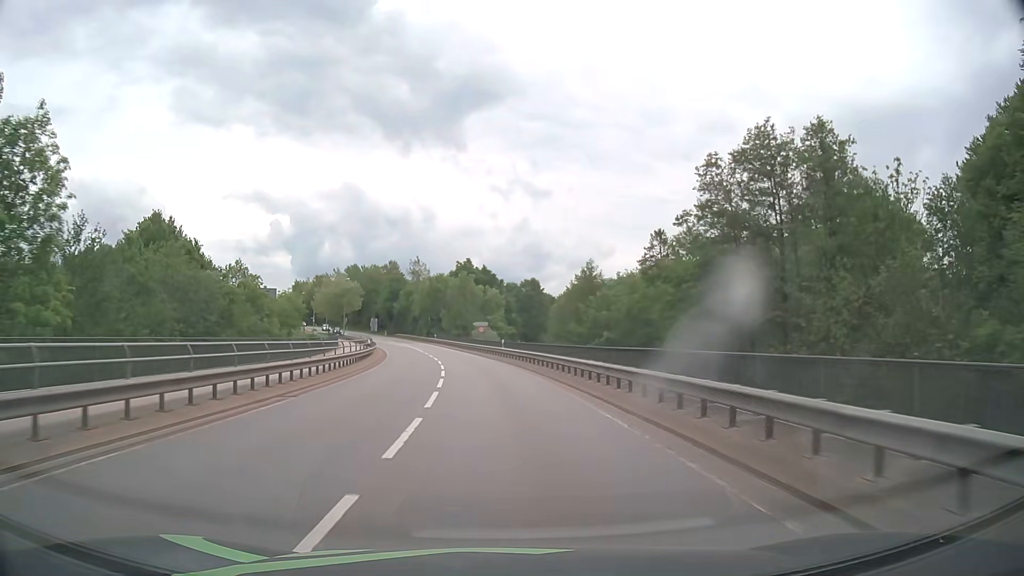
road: secondary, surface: asphalt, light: Day
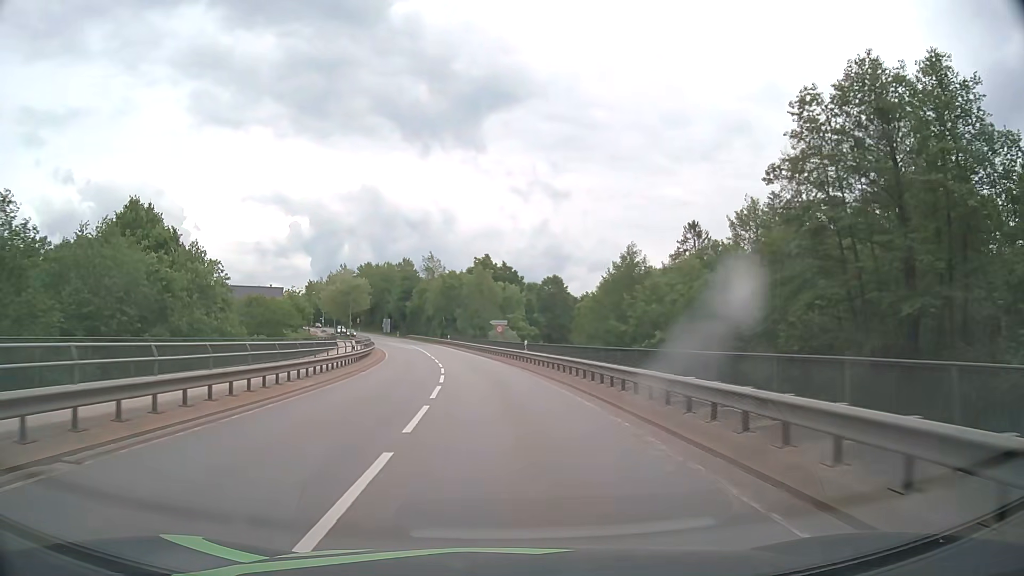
(-0.1, +9.8) m; -2°
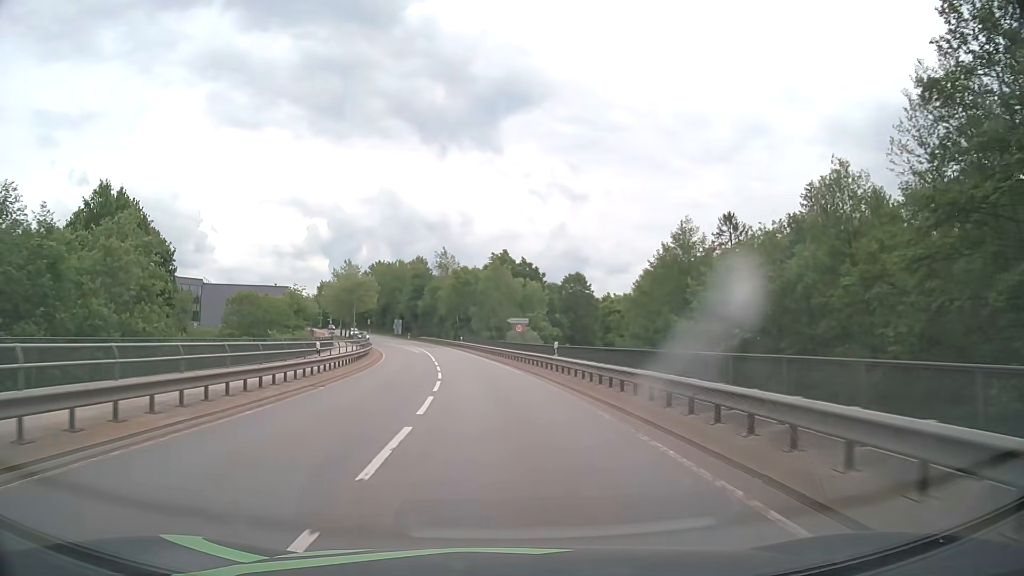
(-0.2, +9.5) m; -2°
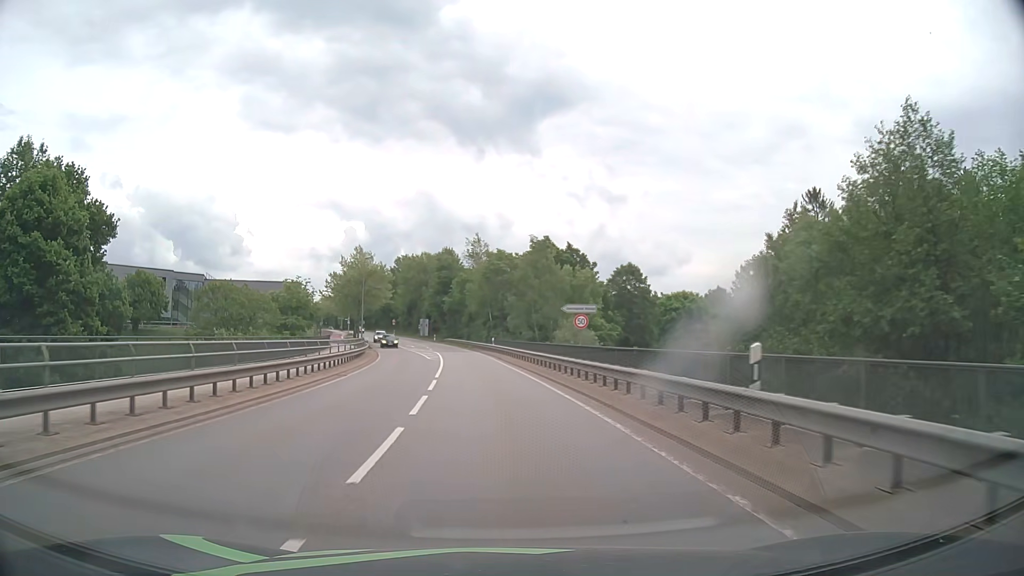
(-0.5, +18.2) m; -4°
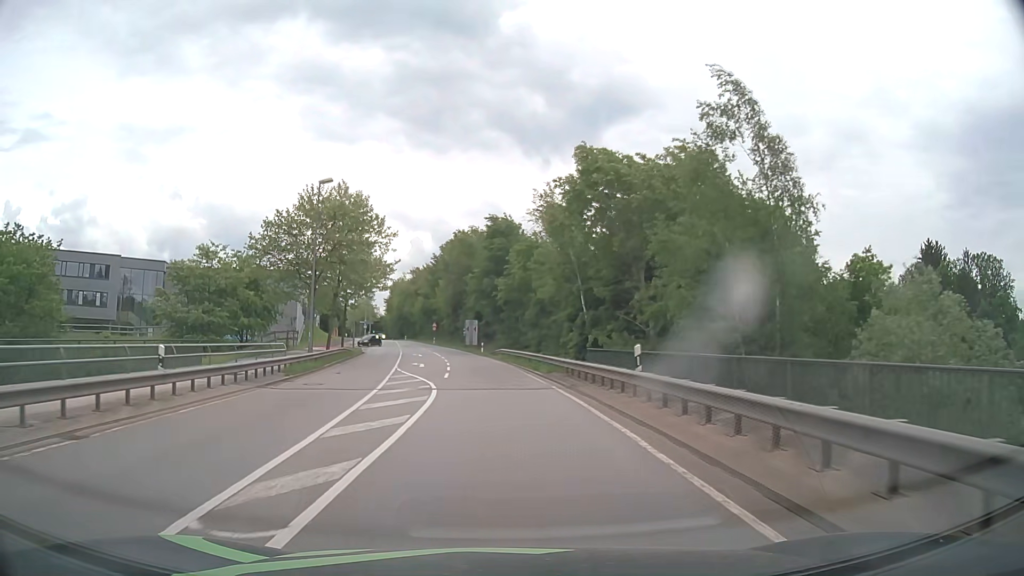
(-2.2, +41.1) m; -6°
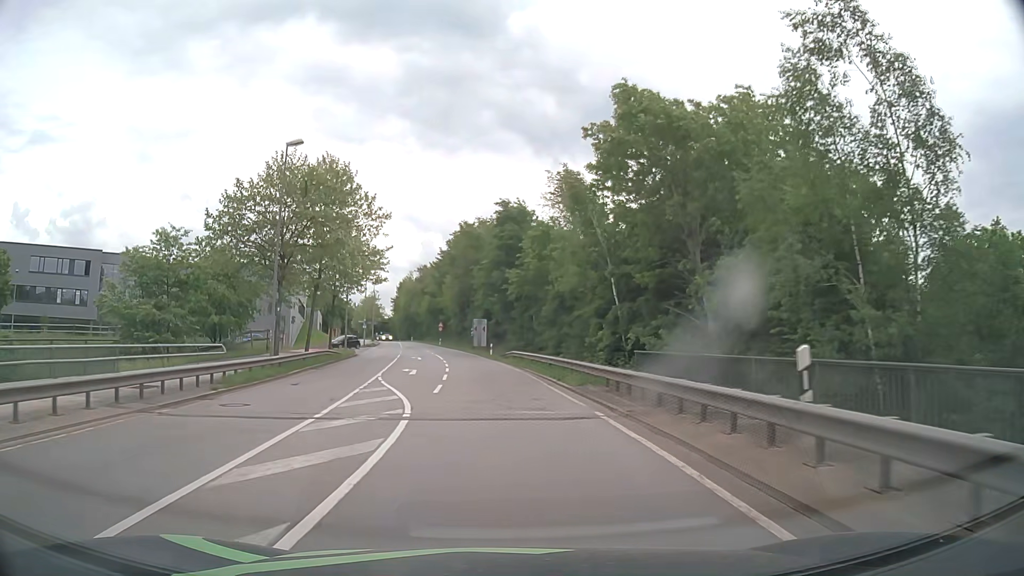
(-0.1, +7.7) m; -1°
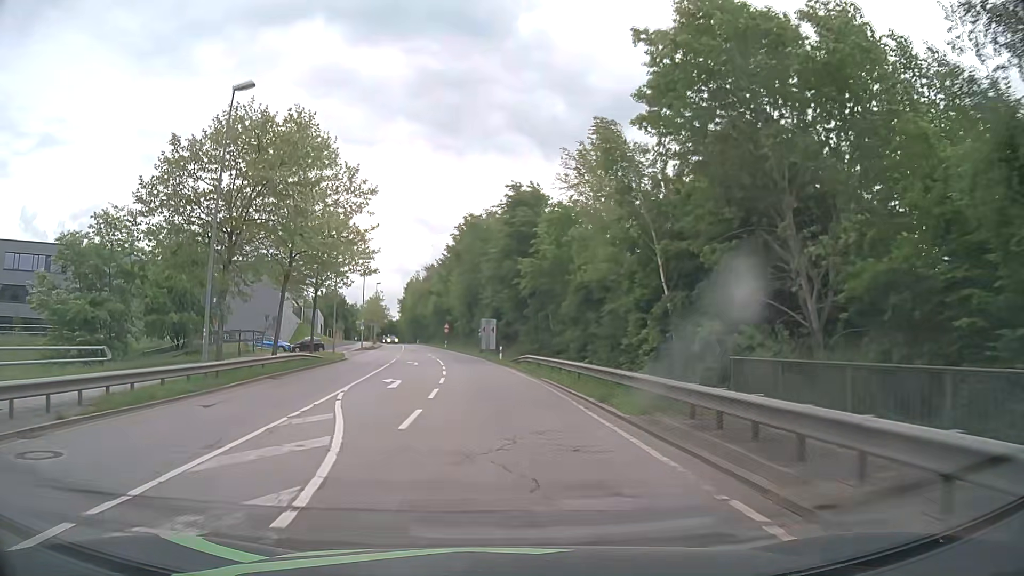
(-0.1, +7.7) m; -1°
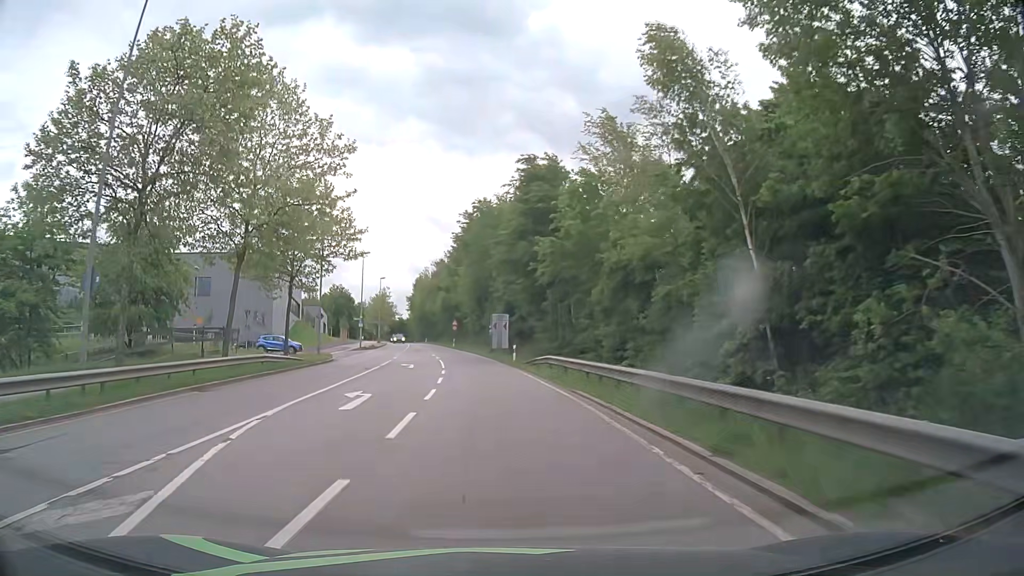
(0.0, +7.6) m; -1°
